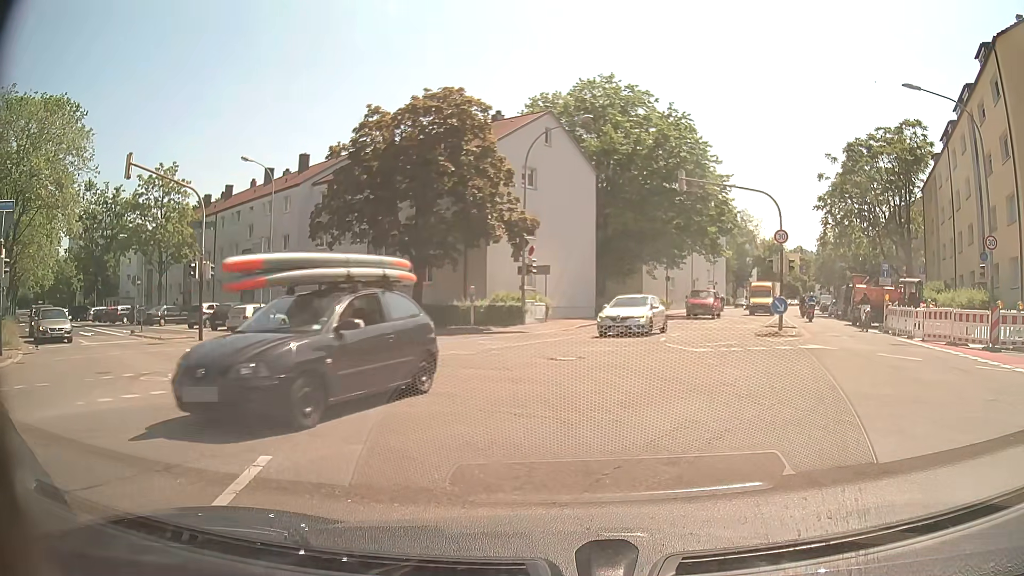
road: tertiary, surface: asphalt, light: Day
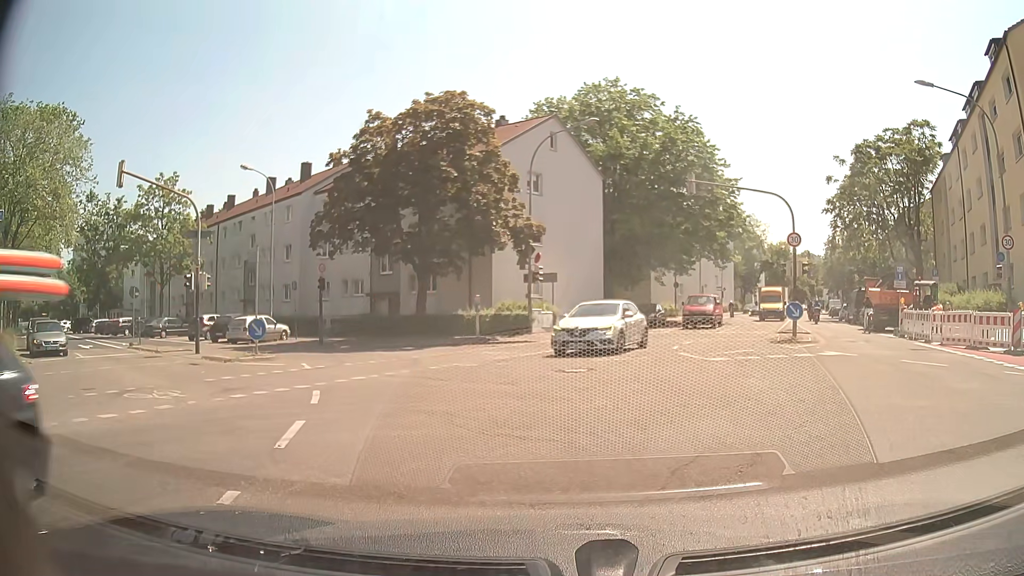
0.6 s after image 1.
(0.0, +0.7) m; +1°
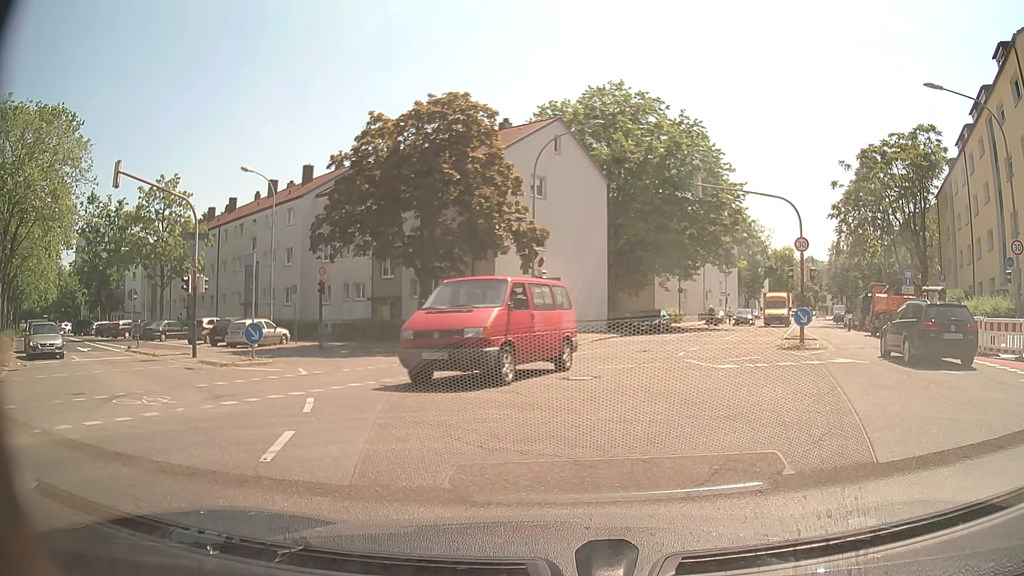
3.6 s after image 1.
(0.0, +0.5) m; 0°
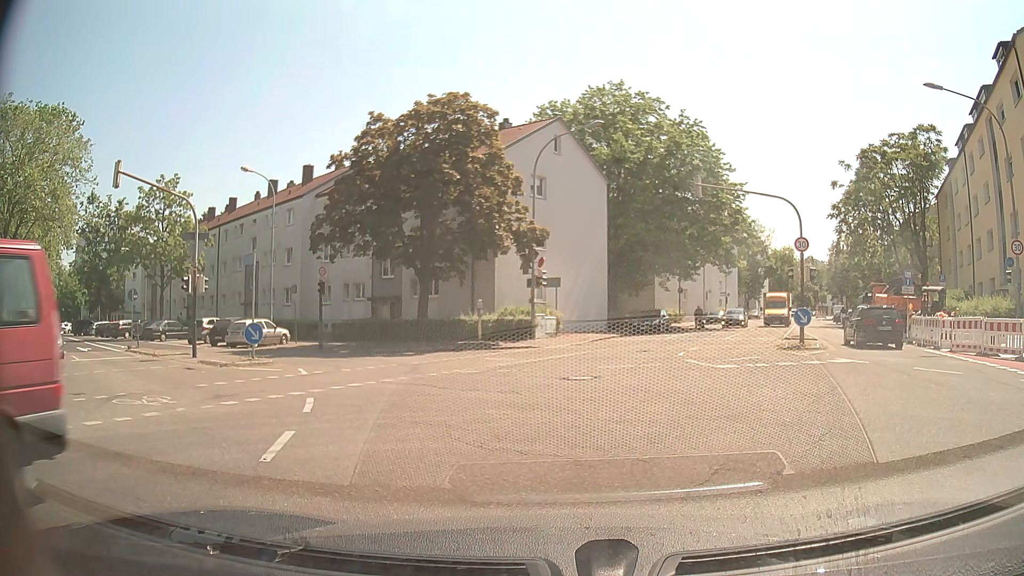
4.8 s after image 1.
(0.0, 0.0) m; 0°
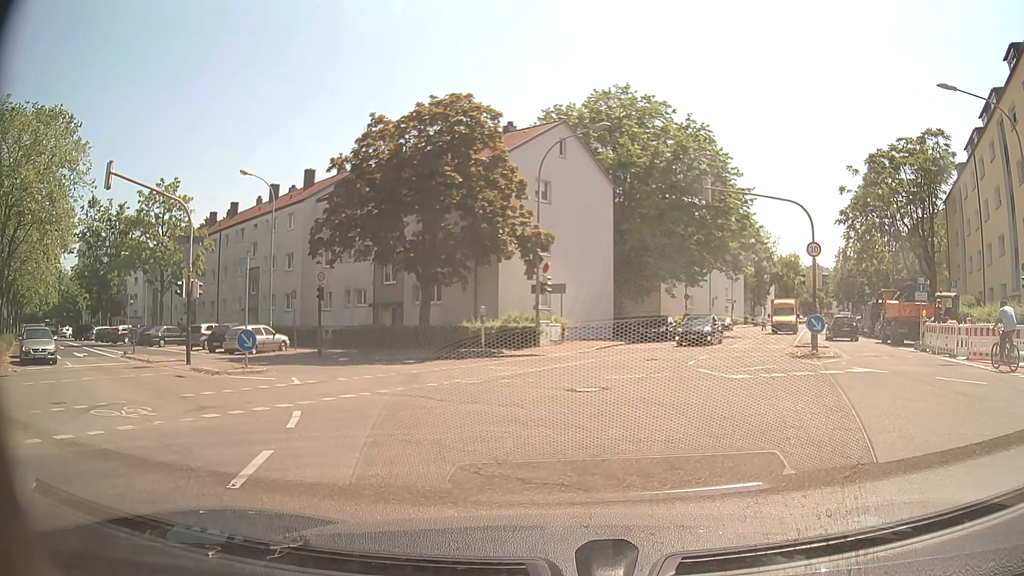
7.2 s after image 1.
(0.0, +0.7) m; 0°
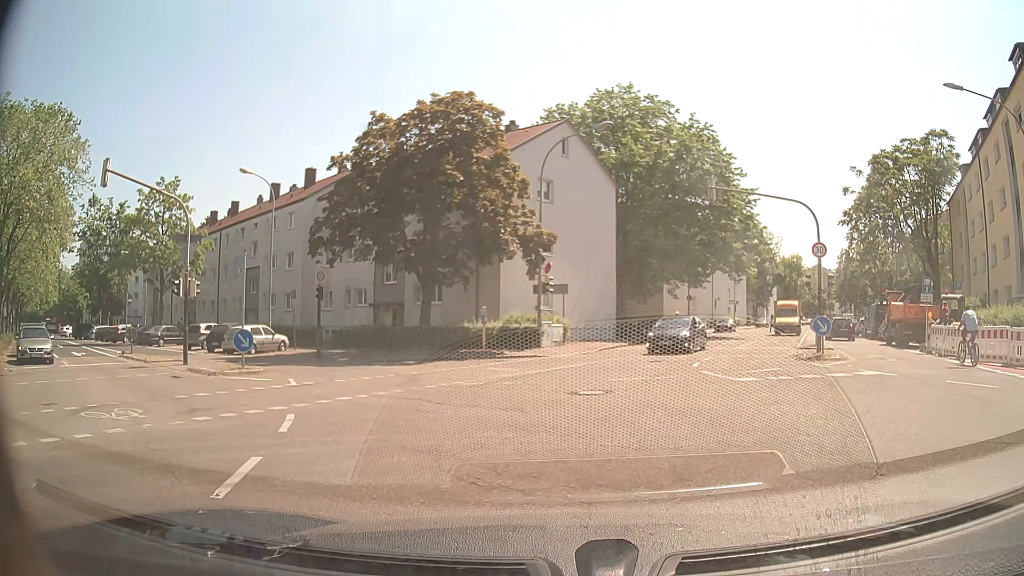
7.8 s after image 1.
(0.0, +0.3) m; 0°
